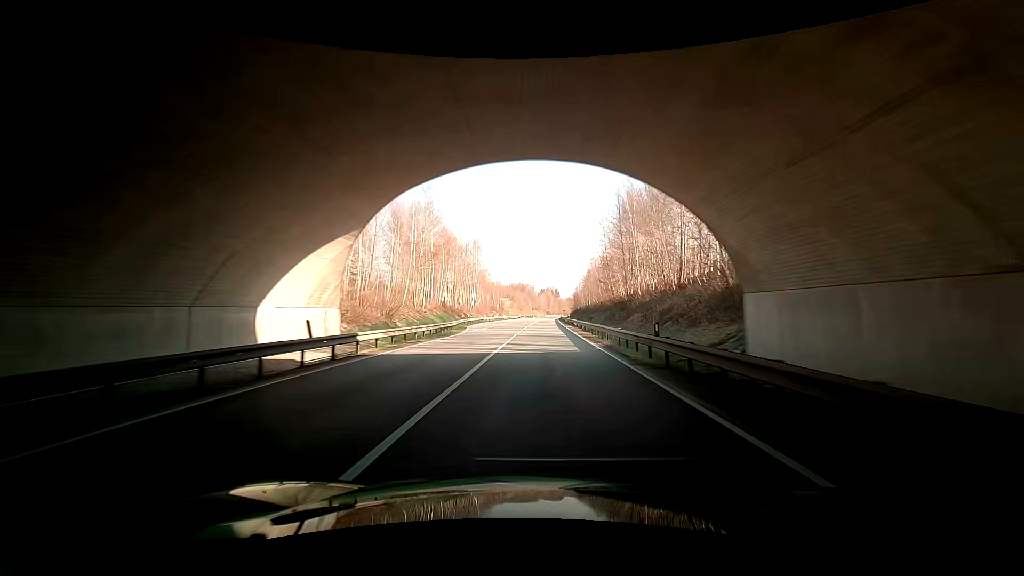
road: primary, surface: asphalt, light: Day
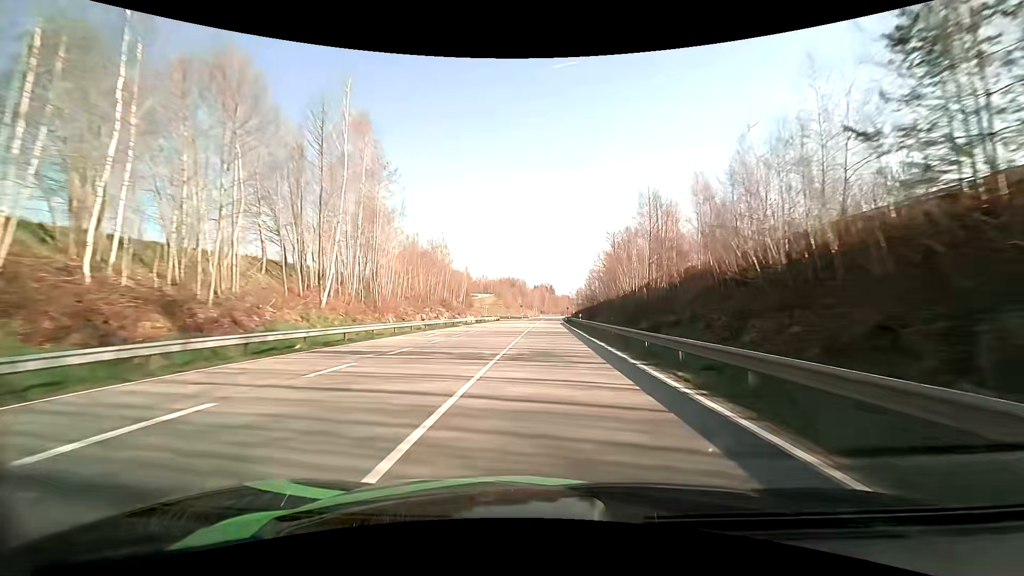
(+0.6, +63.4) m; +1°
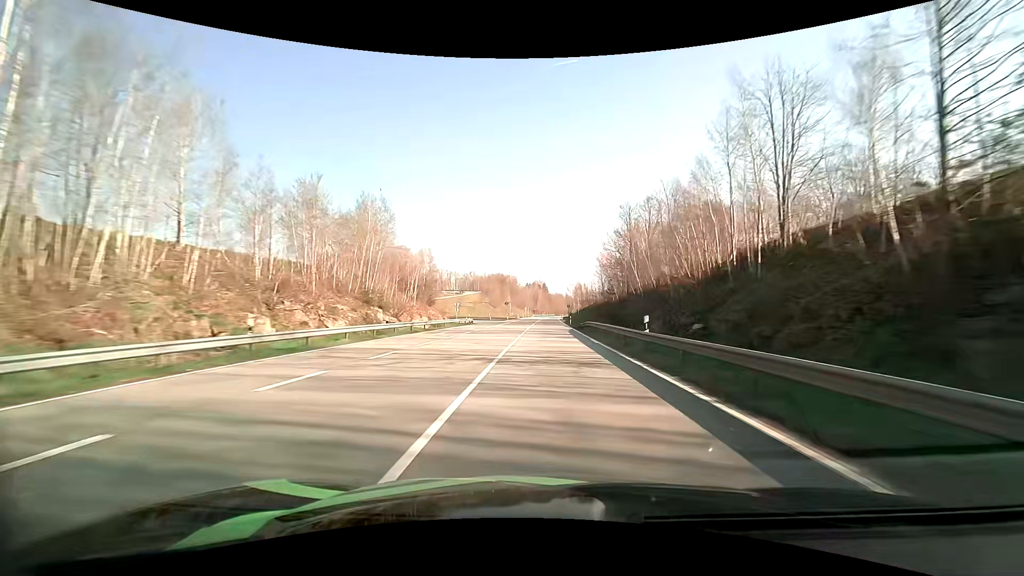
(+0.2, +32.0) m; +1°
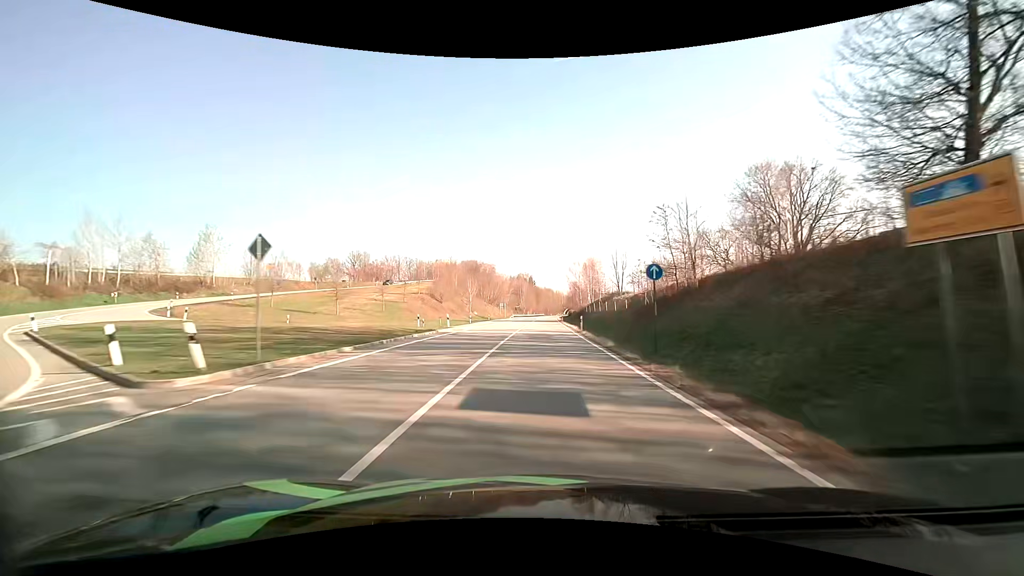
(+1.5, +80.3) m; +2°
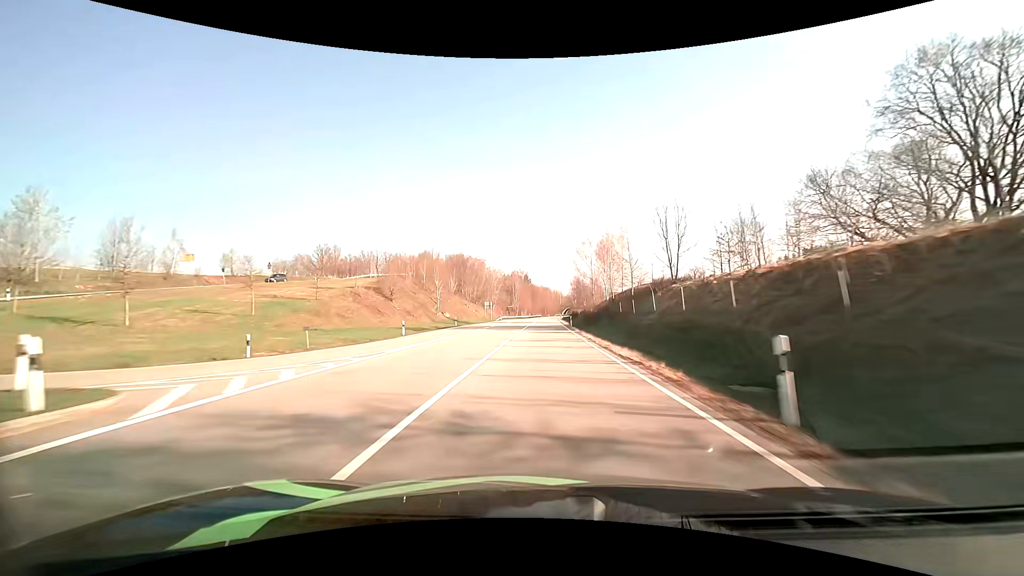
(+0.2, +32.1) m; 0°
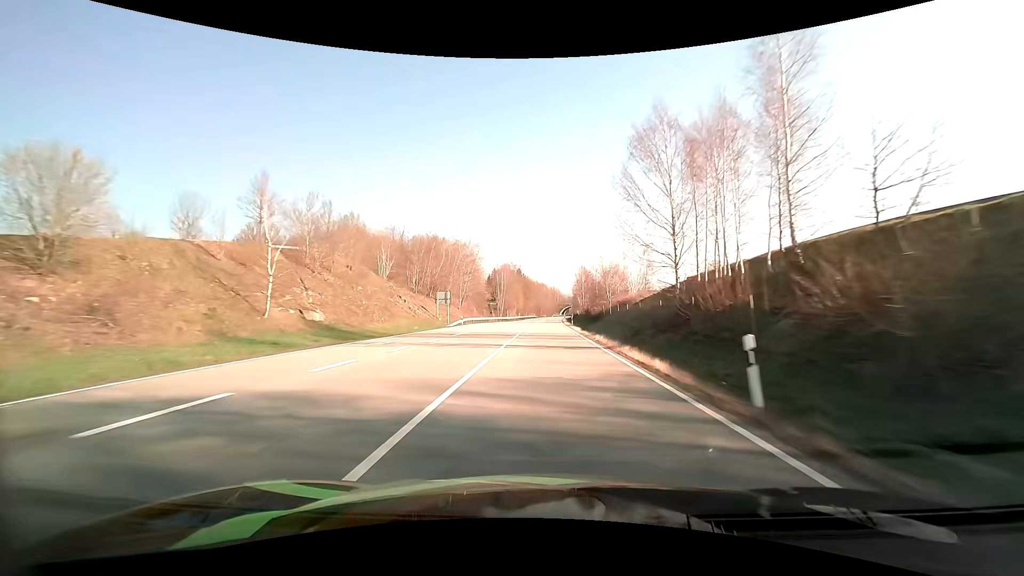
(+0.2, +48.3) m; +1°
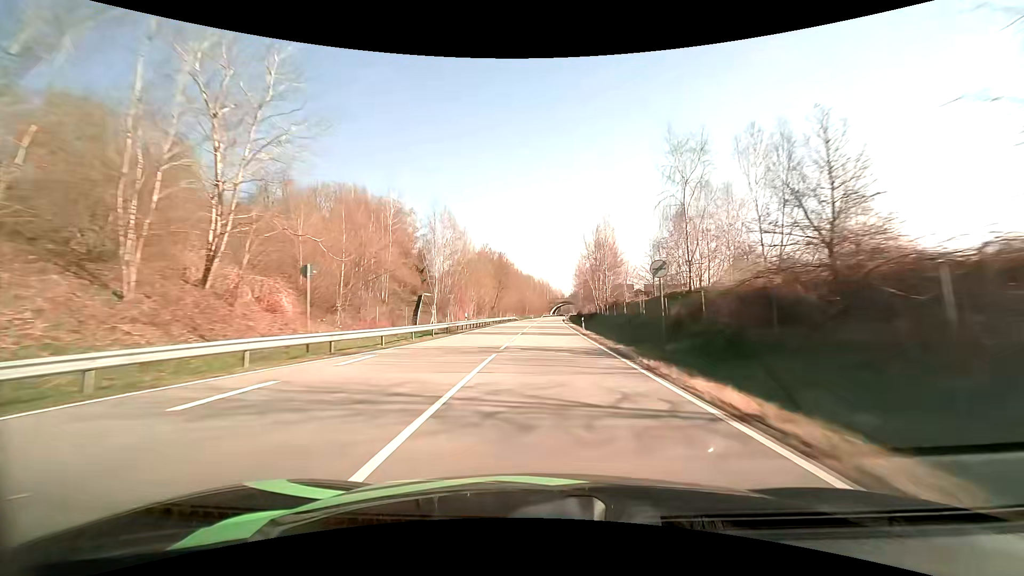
(+0.7, +64.5) m; +1°
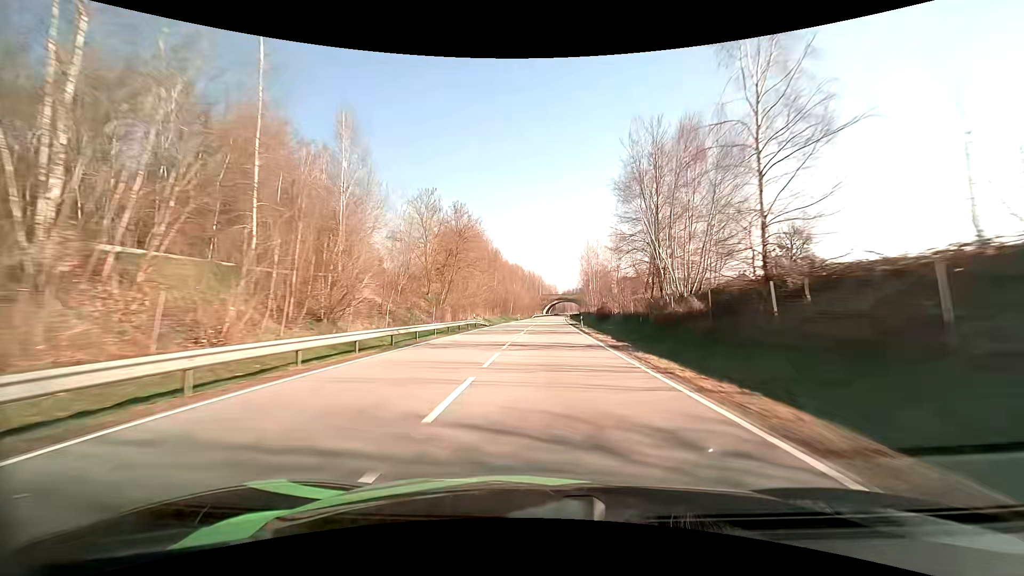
(+0.4, +48.4) m; +1°
(0, +10) (0, +20) (0, +30) (+1, +40) (+1, +50) (+1, +60) (+2, +70) (+2, +80) (+3, +90) (+3, +100) m
